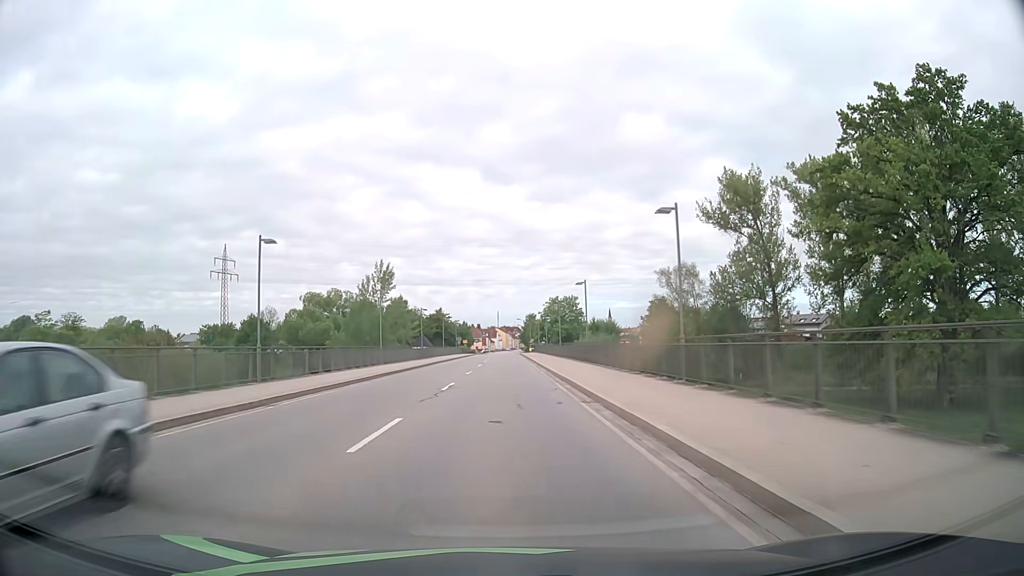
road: primary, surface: asphalt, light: Day
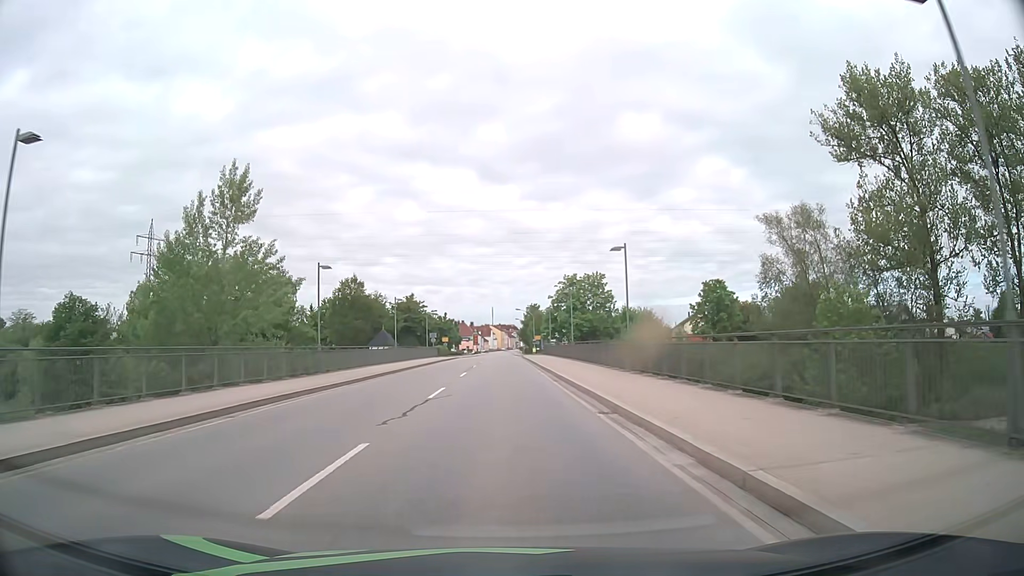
(-0.1, +39.4) m; 0°
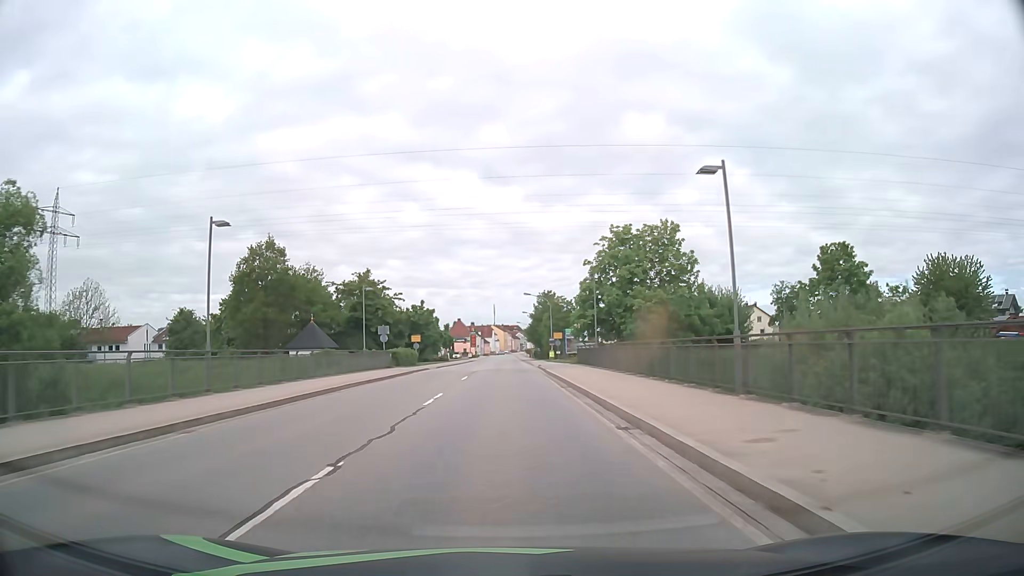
(-0.1, +37.5) m; 0°
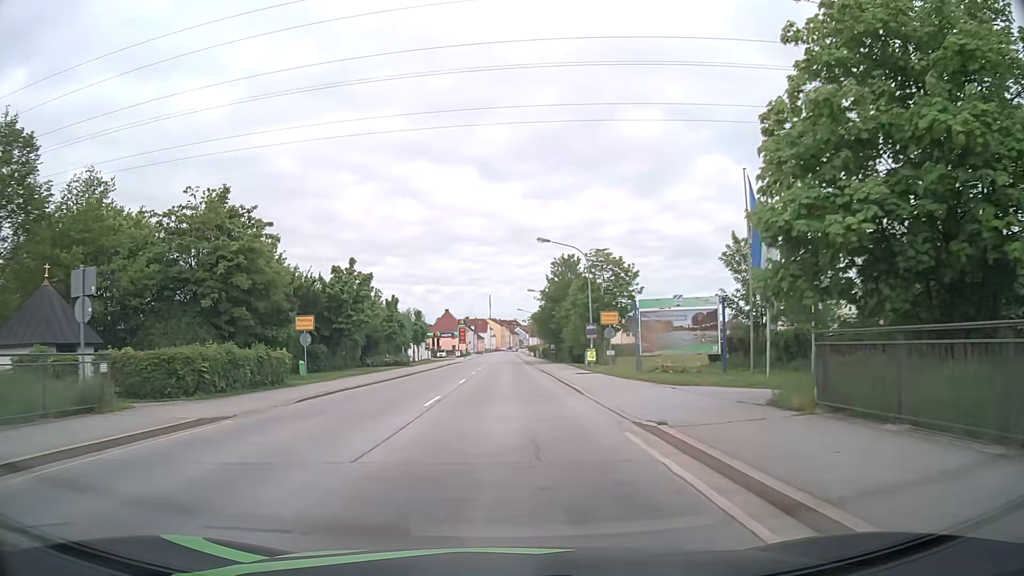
(-0.1, +37.8) m; 0°
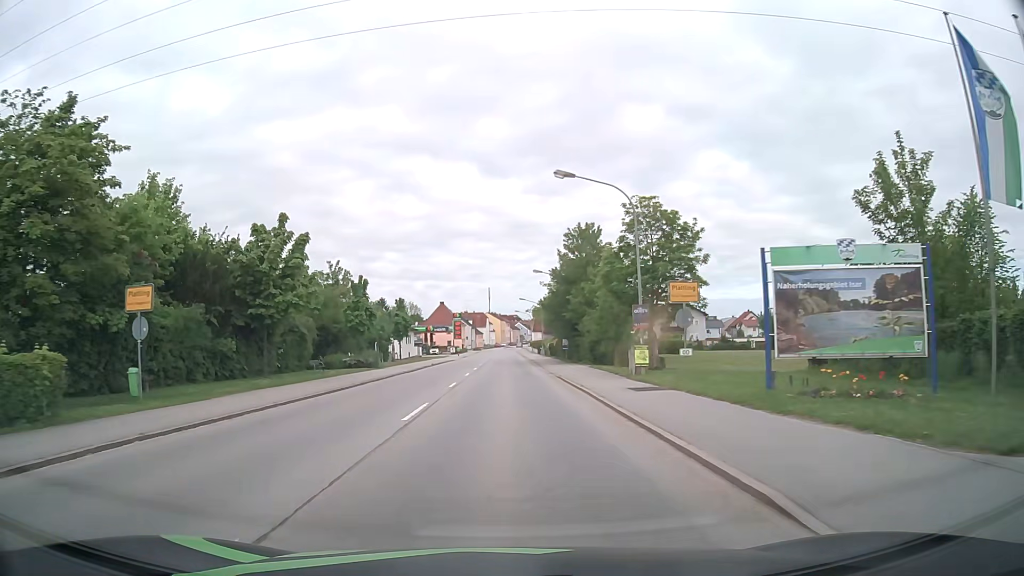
(0.0, +15.1) m; 0°
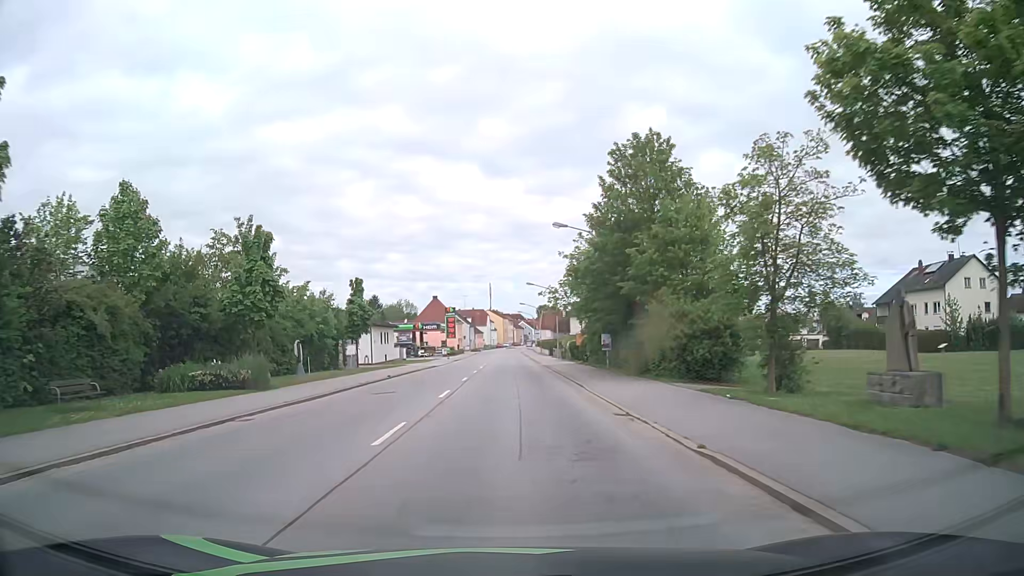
(0.0, +22.5) m; 0°
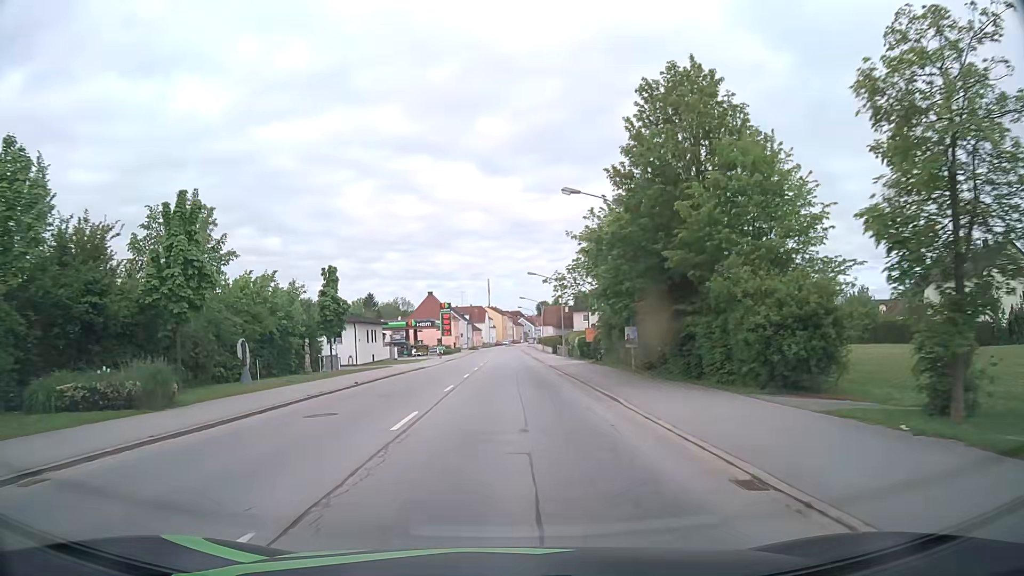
(0.0, +7.5) m; -1°
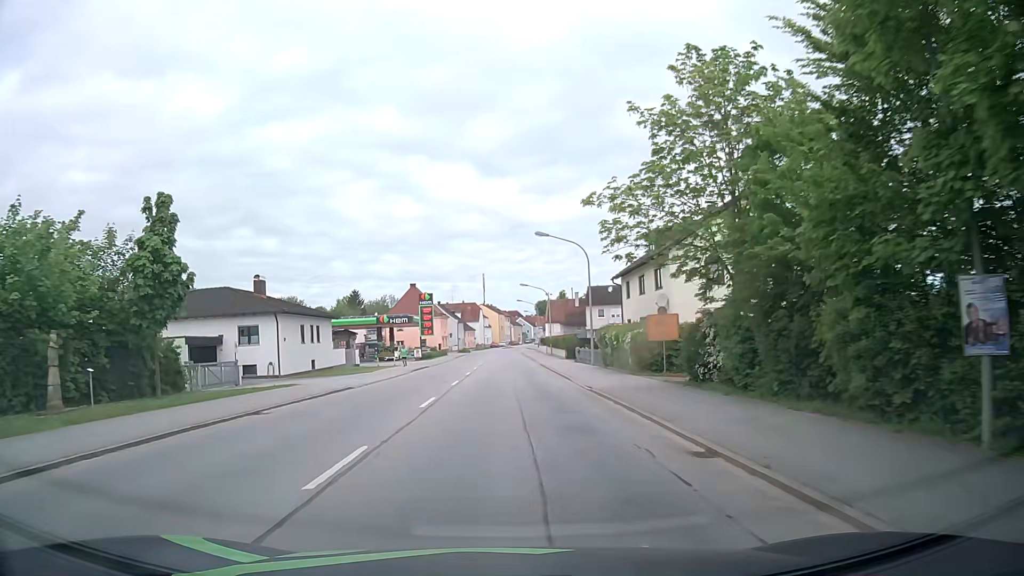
(+0.2, +22.5) m; +1°
(0, +10) (0, +20) (0, +30) (0, +40) (0, +50) (0, +60) (0, +70) (0, +80) (0, +90) (0, +100) m
